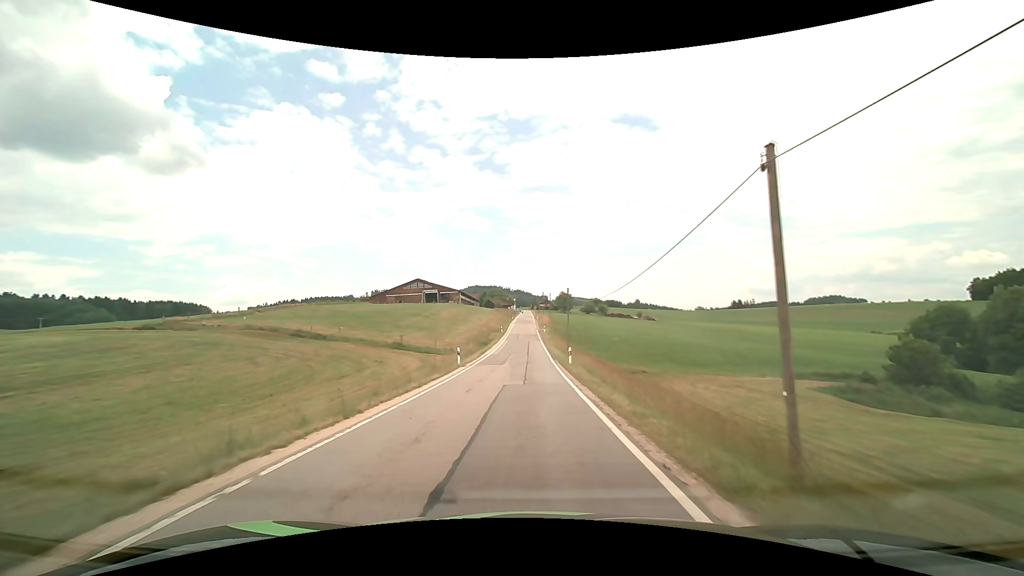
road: tertiary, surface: asphalt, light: Day
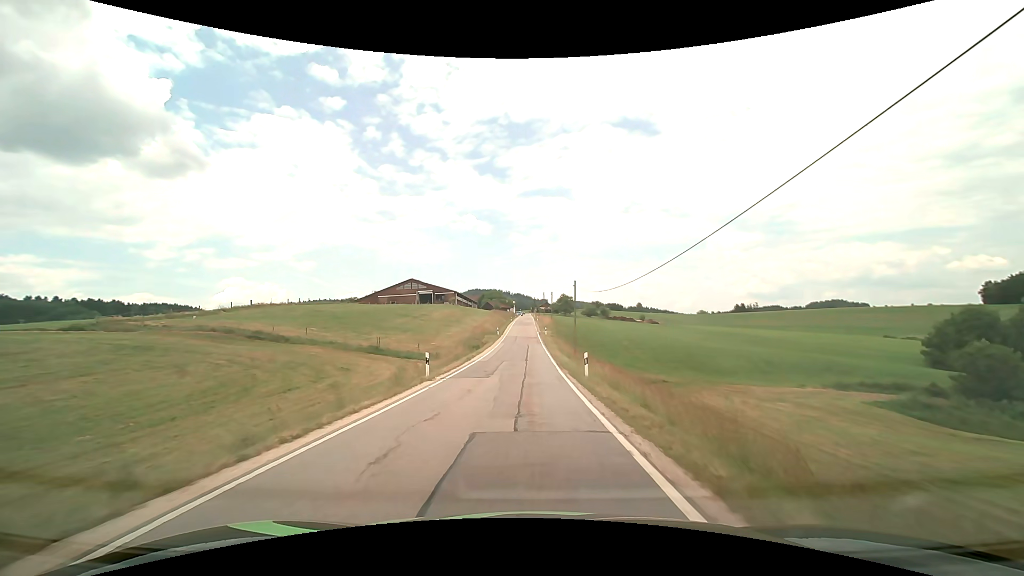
(0.0, +8.3) m; 0°
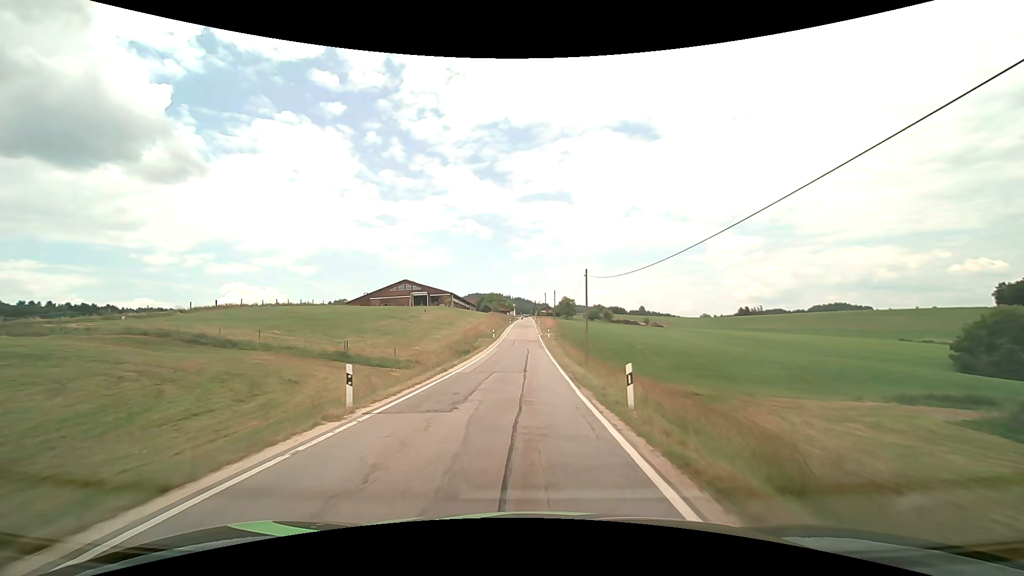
(0.0, +8.4) m; 0°
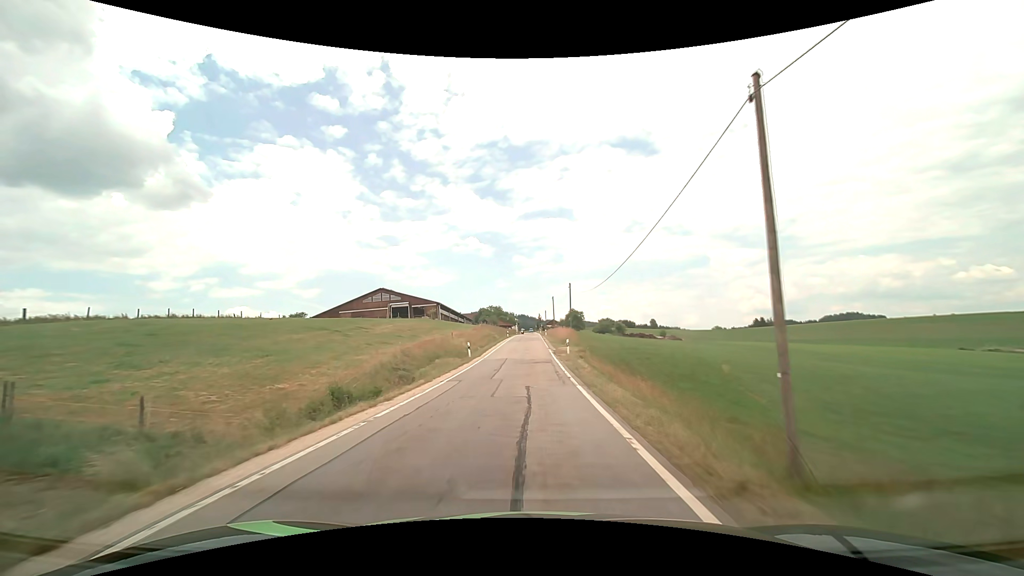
(-0.1, +25.7) m; -1°
